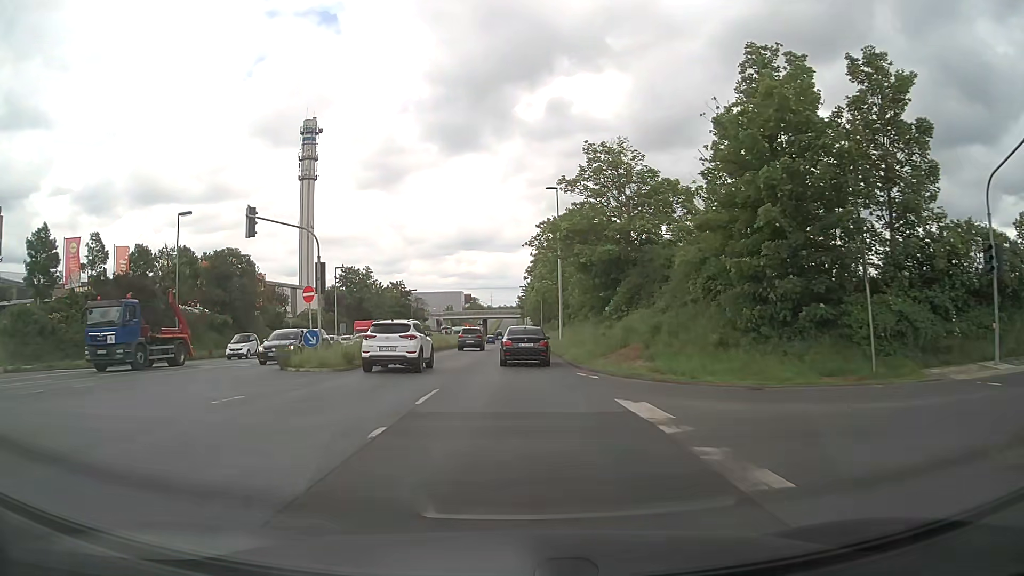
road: primary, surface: asphalt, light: Day
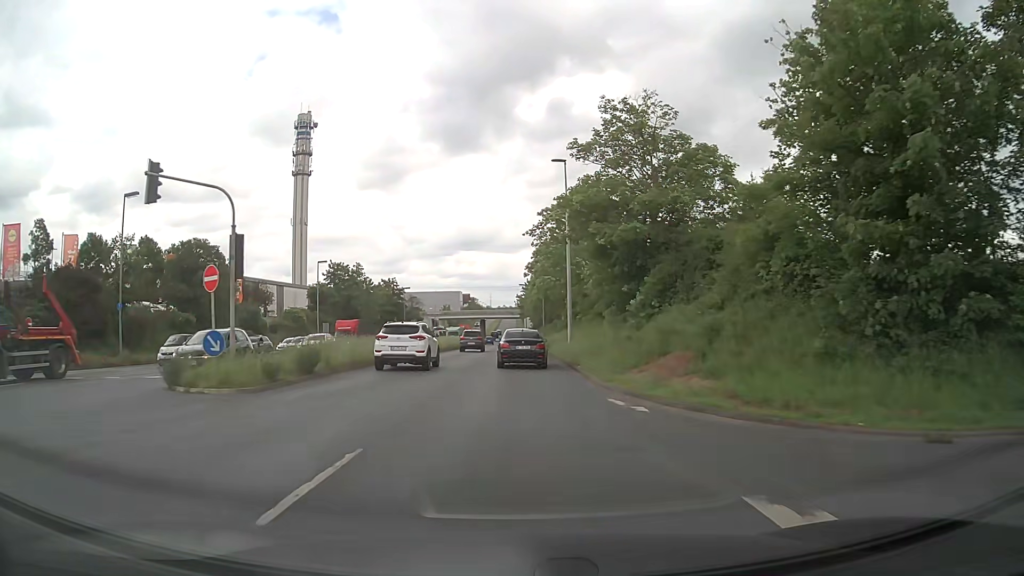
(0.0, +7.5) m; 0°
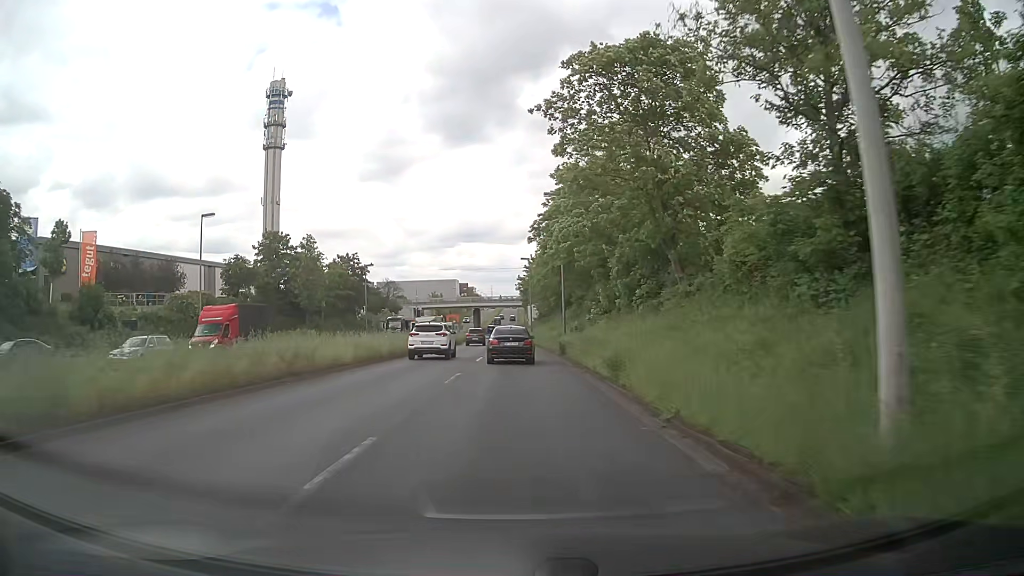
(0.0, +30.4) m; 0°
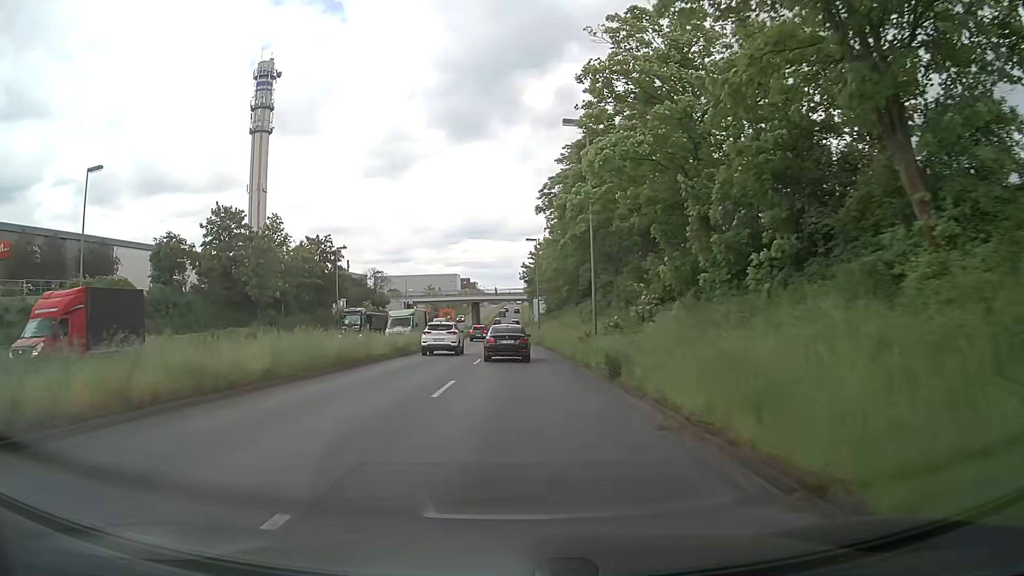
(-0.1, +15.6) m; -1°
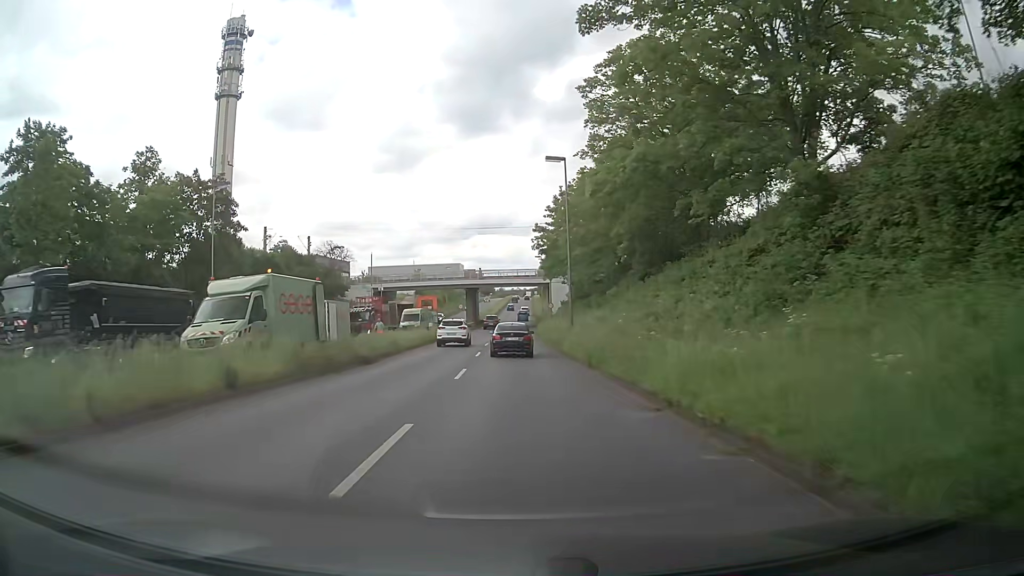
(-0.1, +31.7) m; -1°
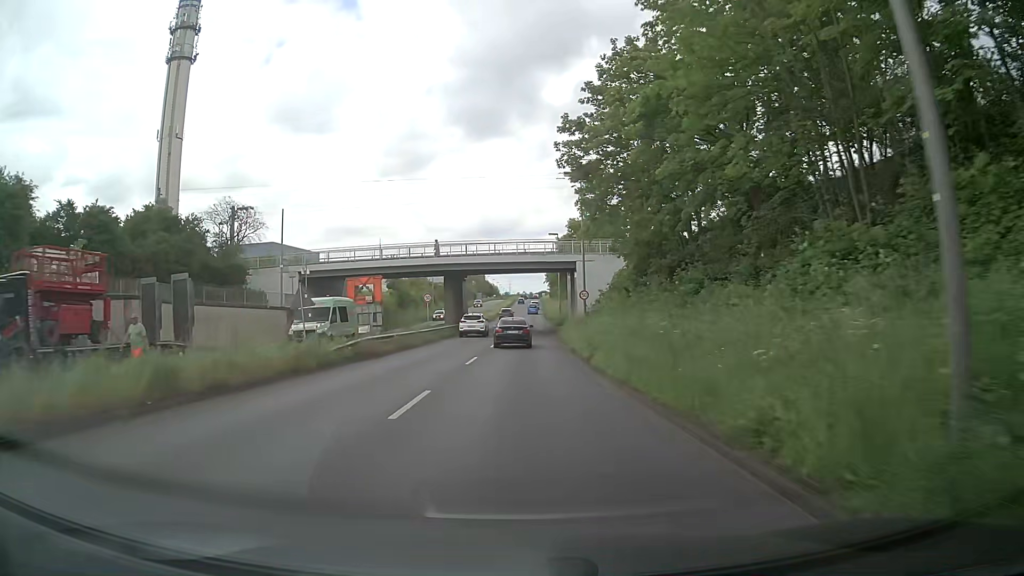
(0.0, +31.9) m; 0°
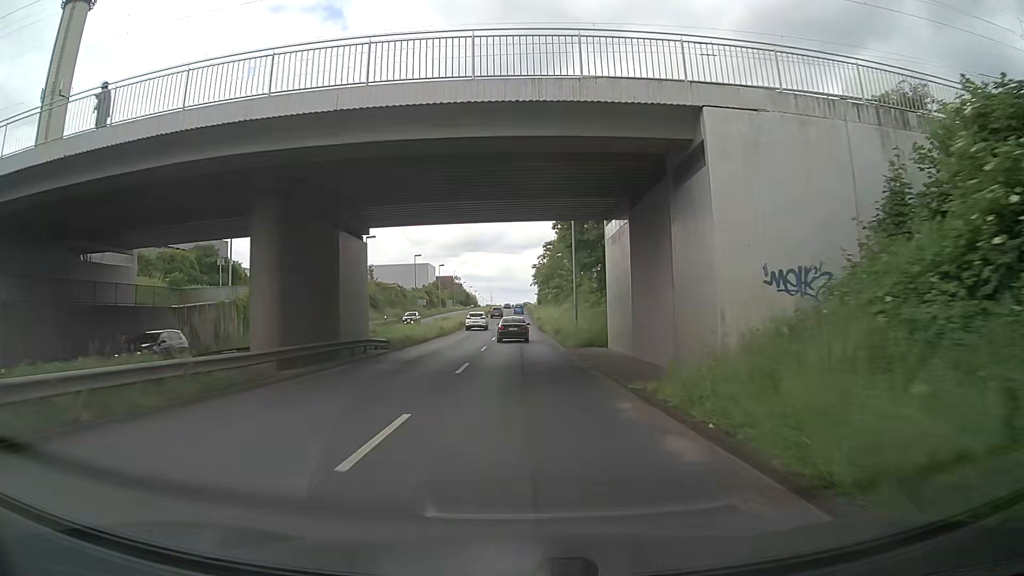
(+0.4, +39.5) m; +1°
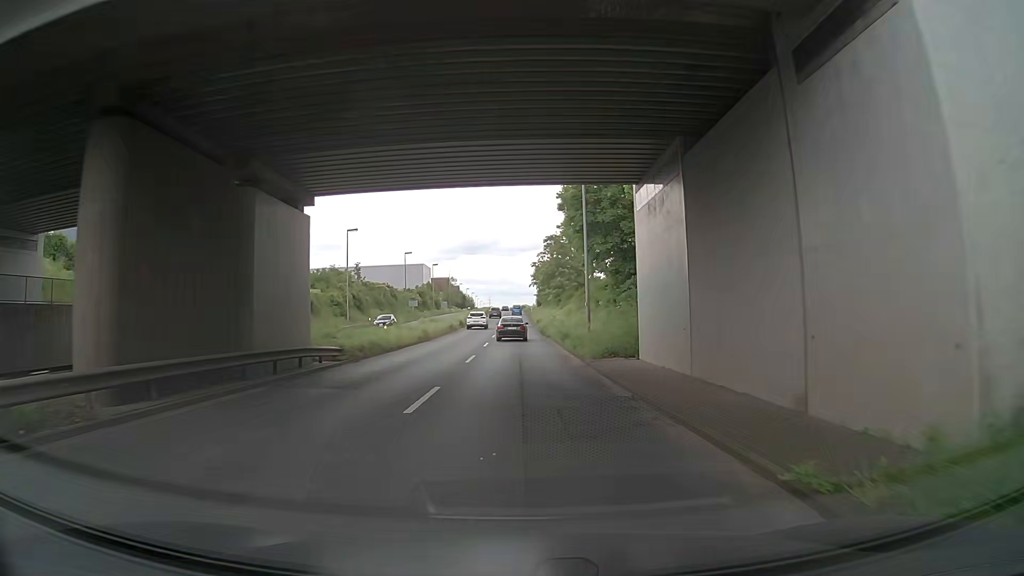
(0.0, +7.9) m; 0°
(0, +10) (0, +20) (0, +30) (0, +40) (0, +50) (0, +60) (0, +70) (0, +80) (+1, +90) (+1, +100) m
